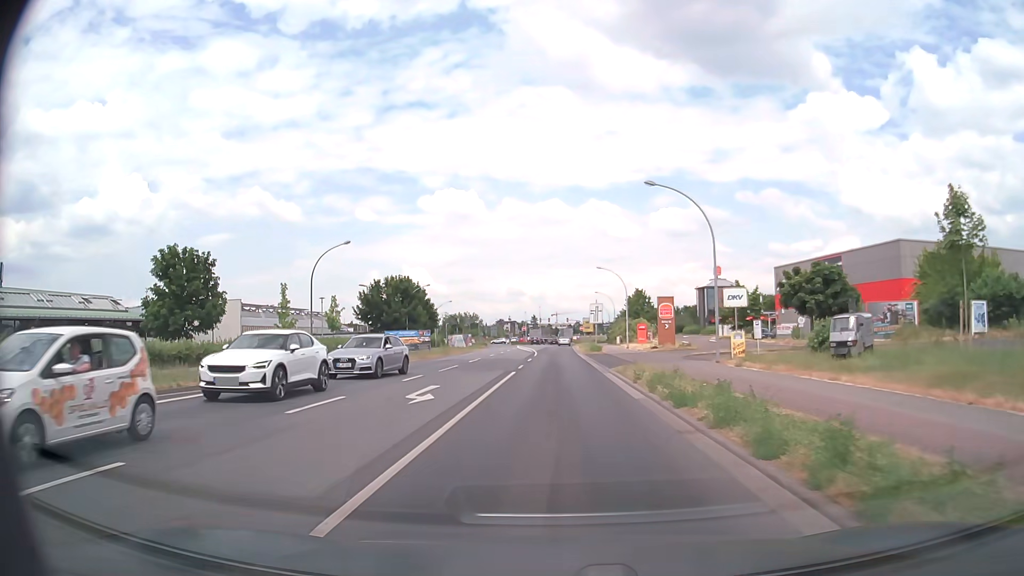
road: tertiary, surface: asphalt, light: Day
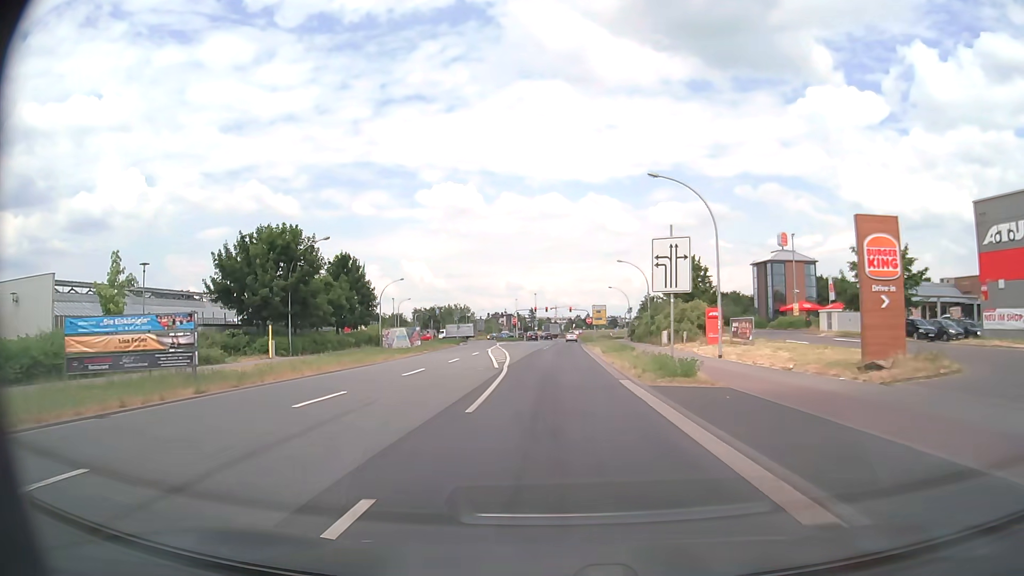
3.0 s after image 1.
(0.0, +36.5) m; 0°
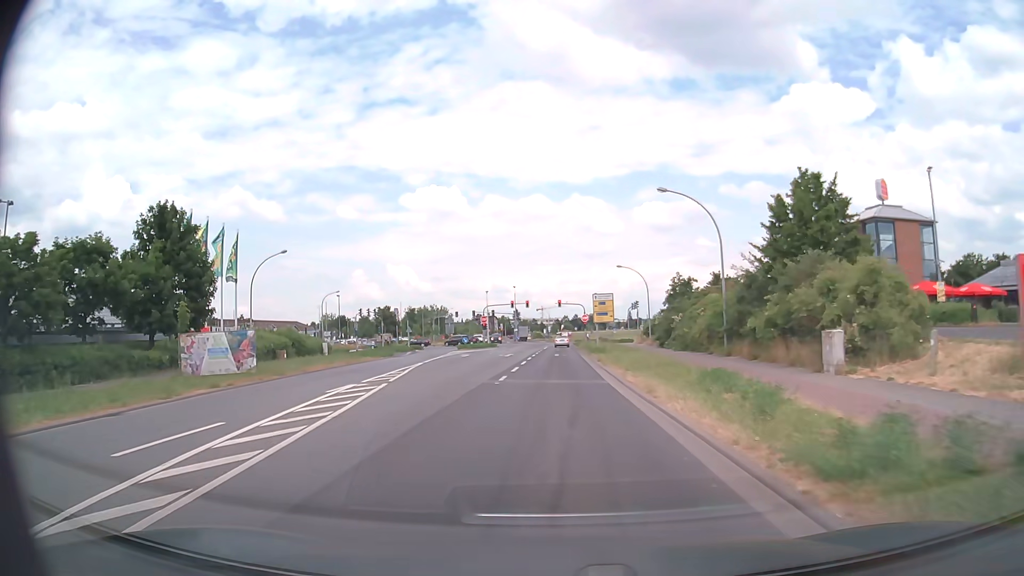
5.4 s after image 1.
(+0.3, +31.7) m; +1°
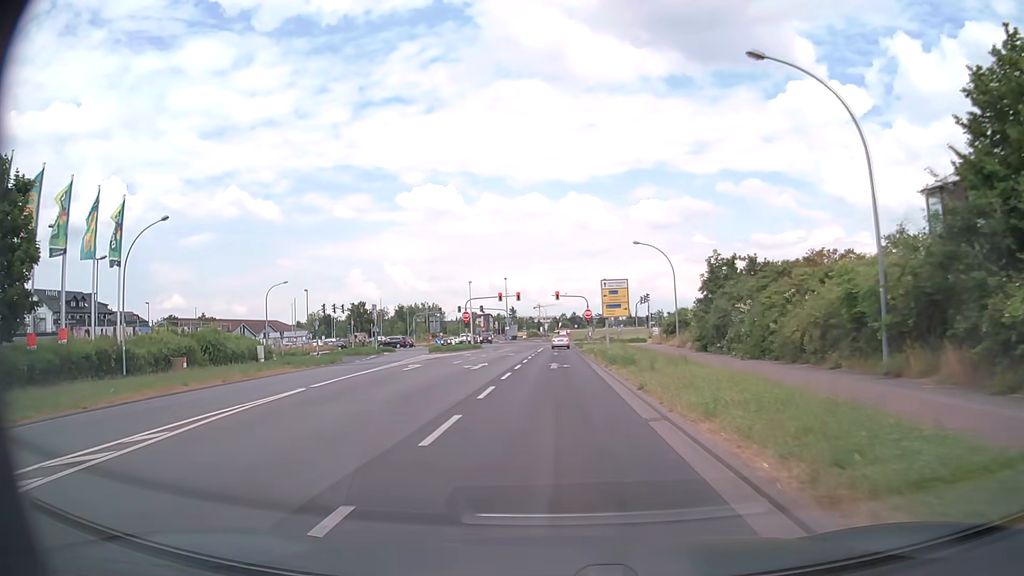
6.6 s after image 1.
(0.0, +15.6) m; 0°
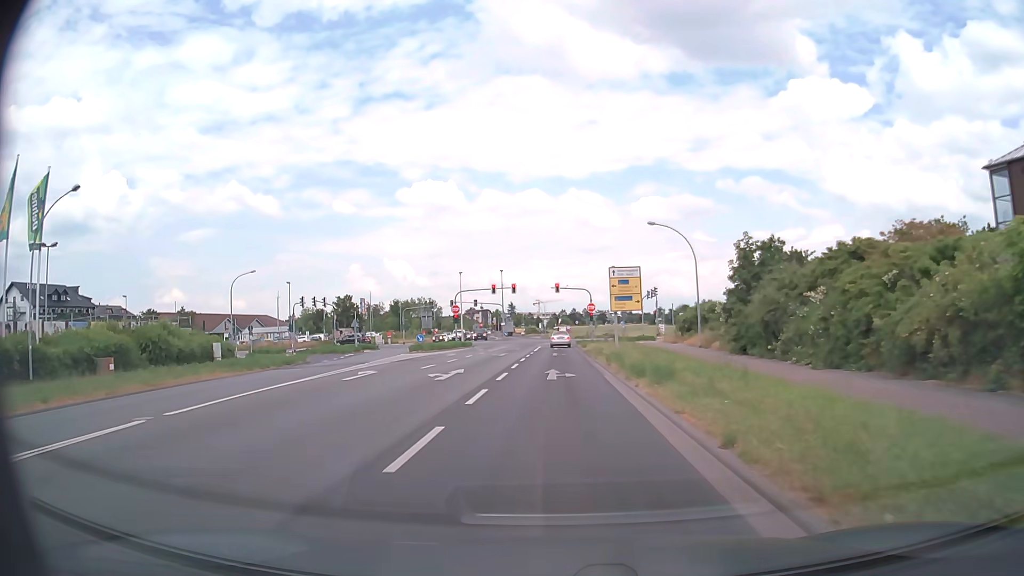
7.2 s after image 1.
(0.0, +7.6) m; 0°
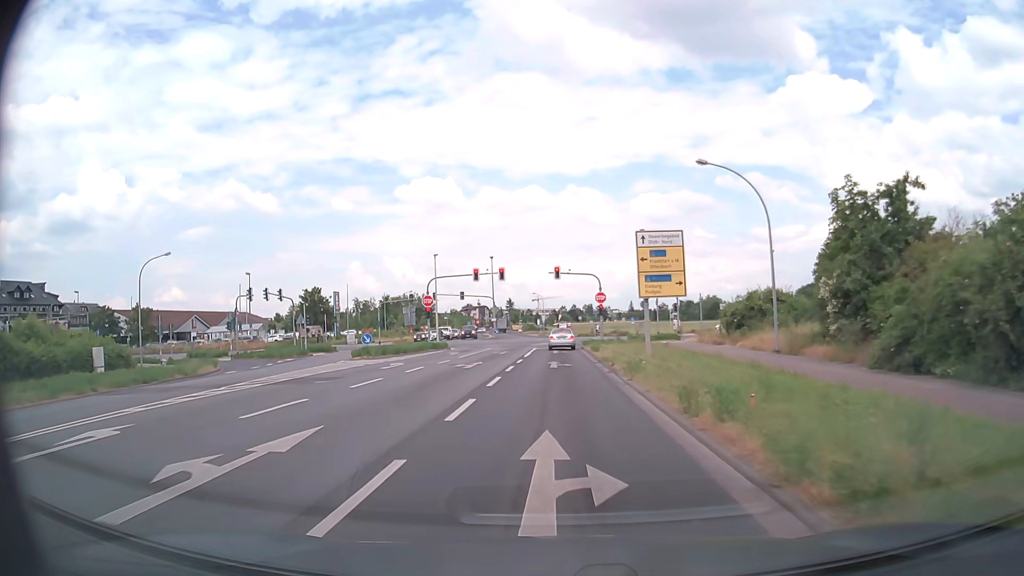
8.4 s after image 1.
(+0.1, +14.4) m; 0°
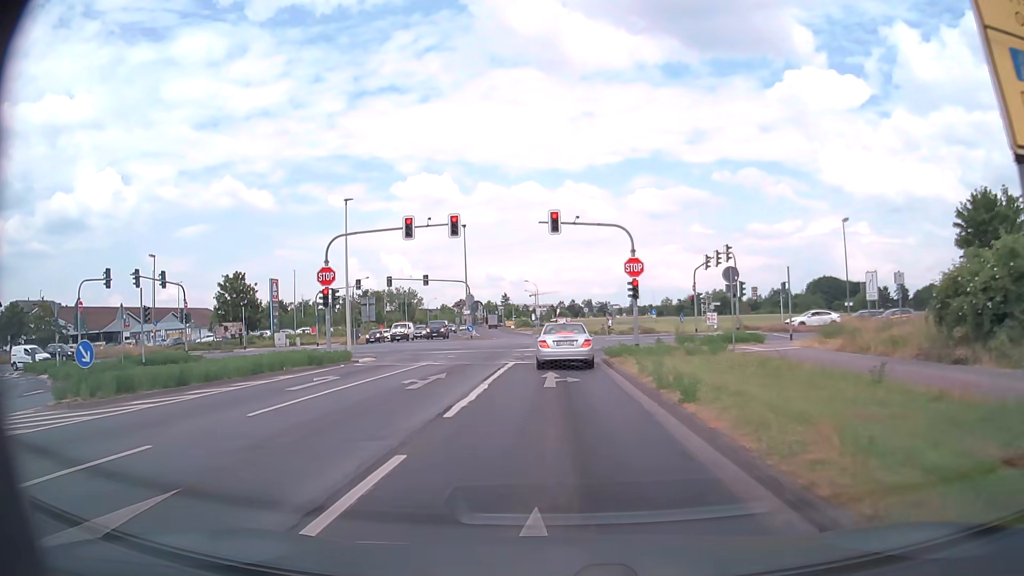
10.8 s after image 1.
(-0.1, +23.2) m; 0°
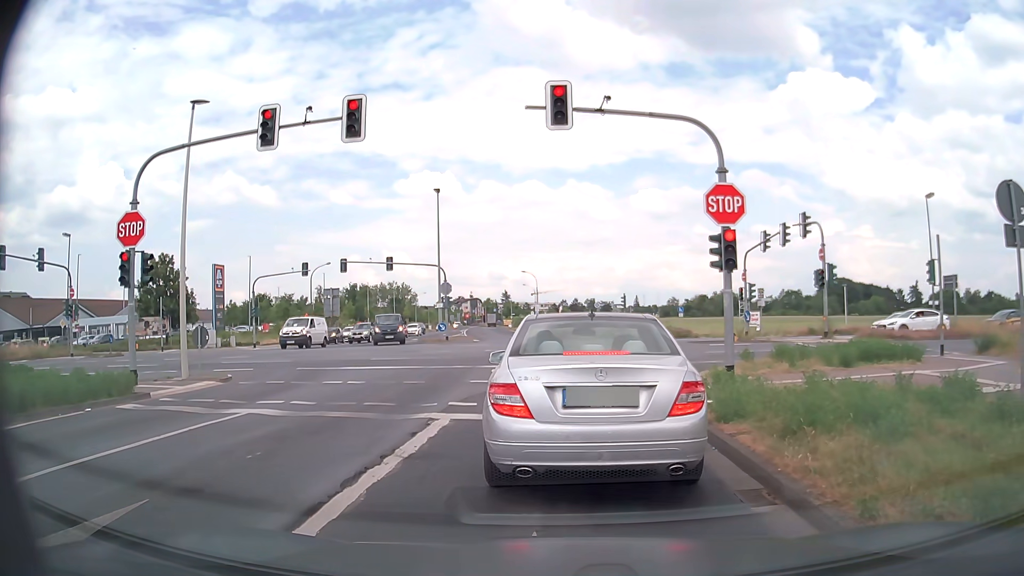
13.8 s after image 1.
(-0.1, +14.6) m; -2°
